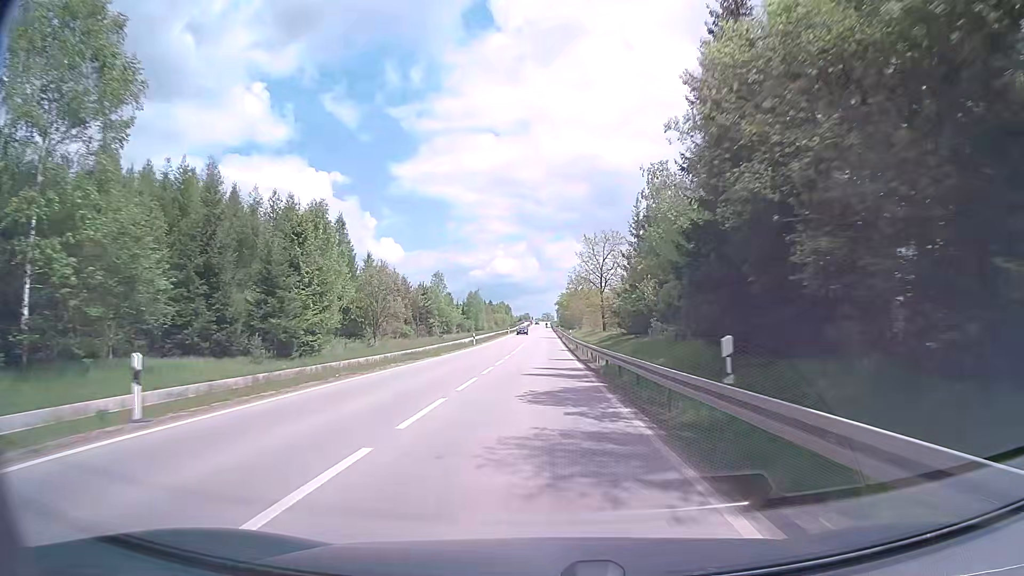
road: tertiary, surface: asphalt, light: Day
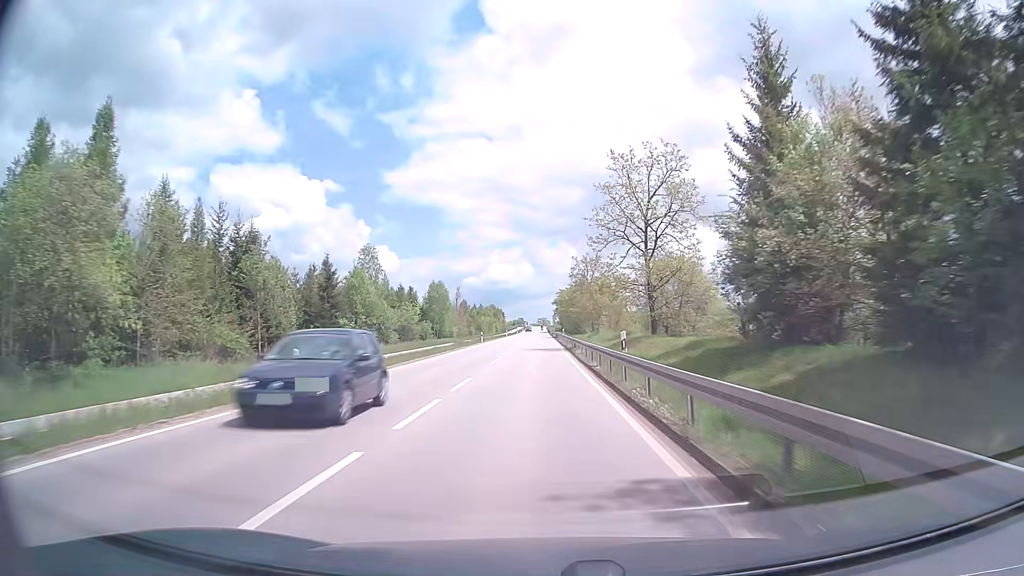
(0.0, +42.2) m; 0°
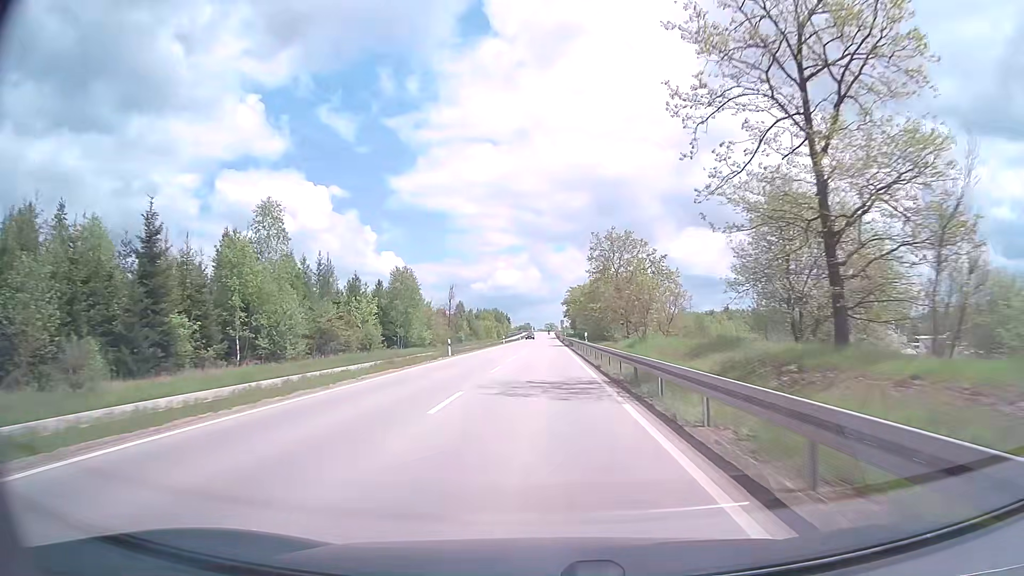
(-0.2, +28.3) m; -1°
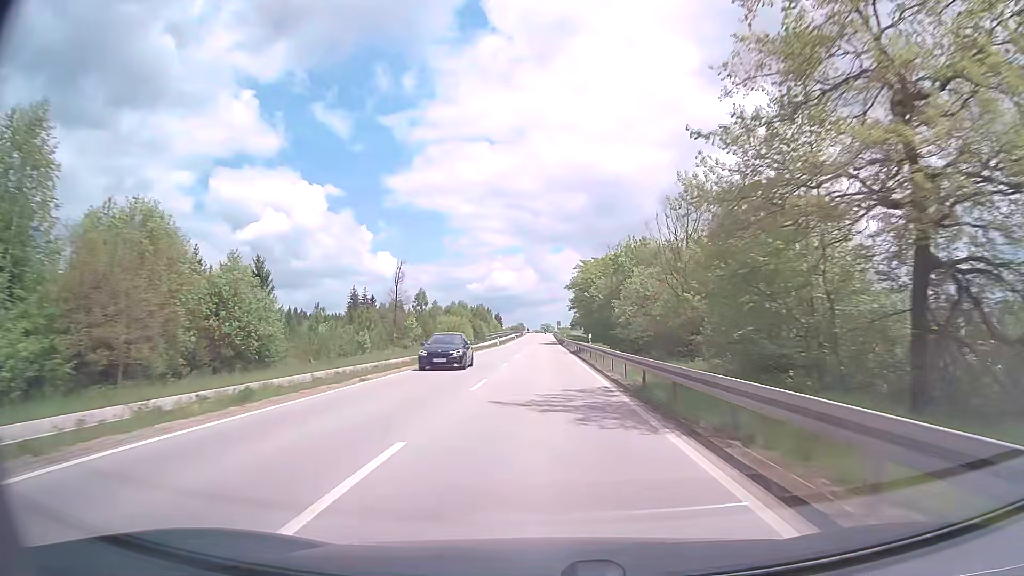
(0.0, +57.1) m; 0°
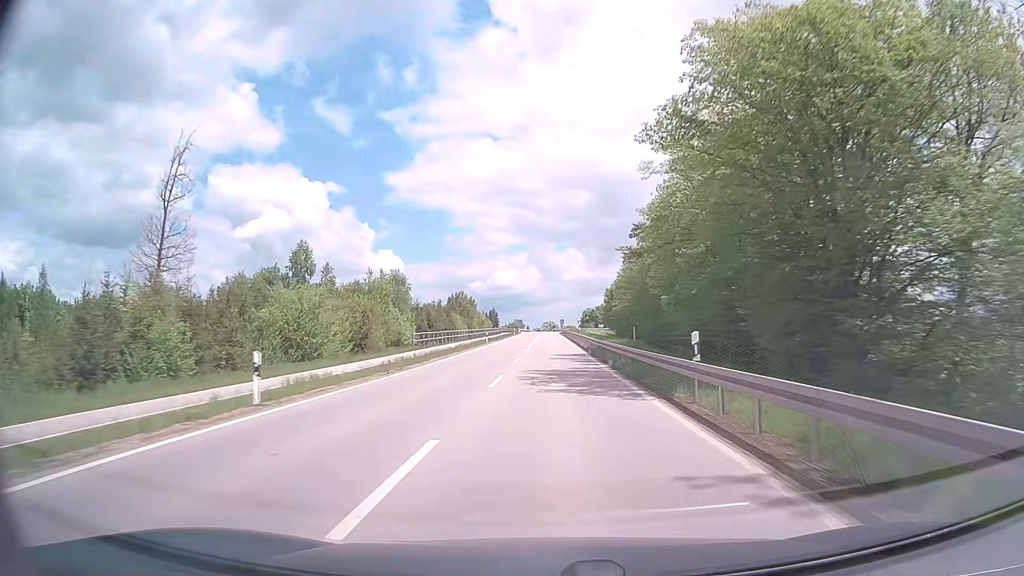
(-0.3, +72.2) m; 0°
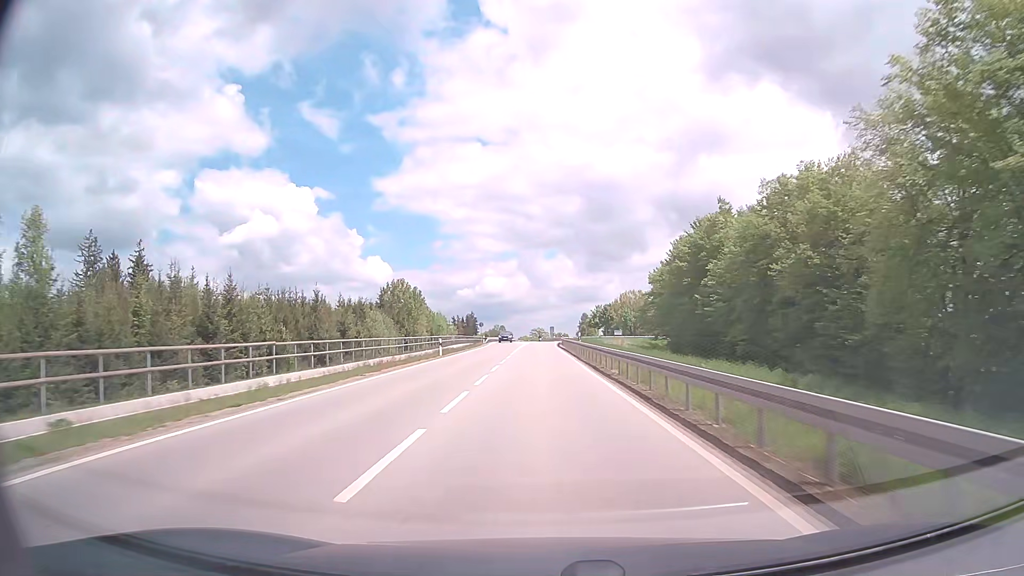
(+0.7, +71.2) m; +1°
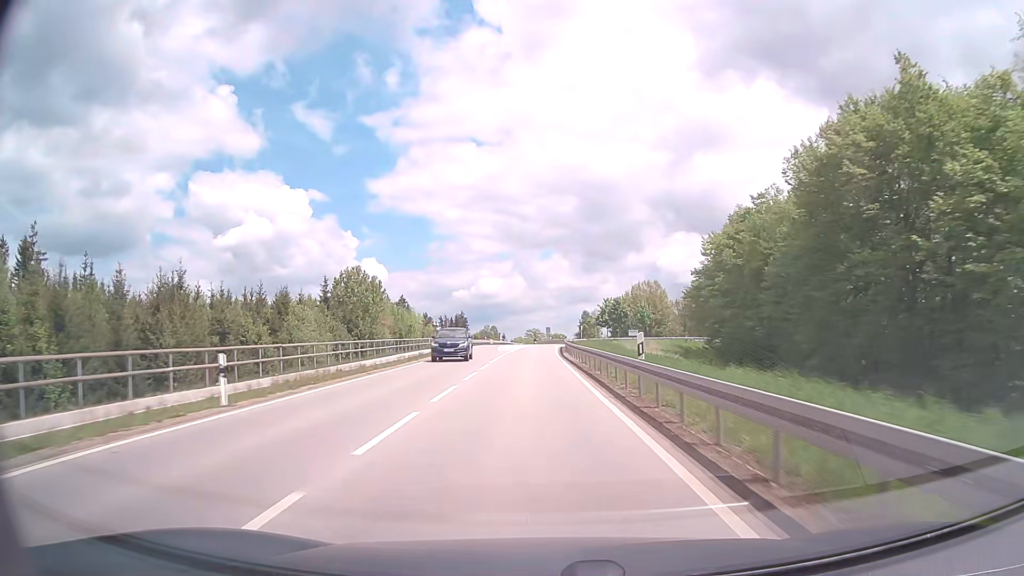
(+0.1, +27.8) m; 0°
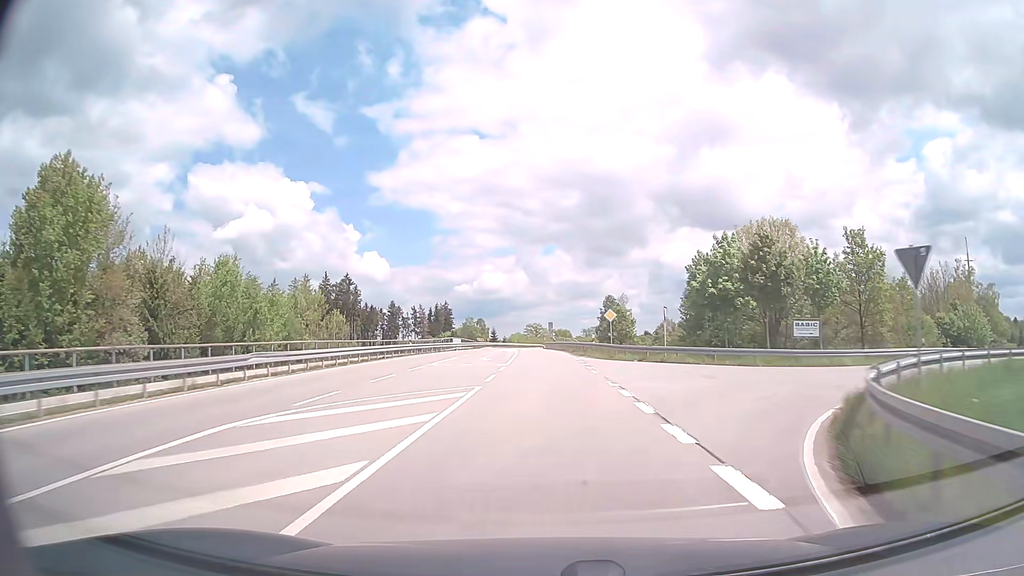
(-0.4, +67.4) m; 0°
